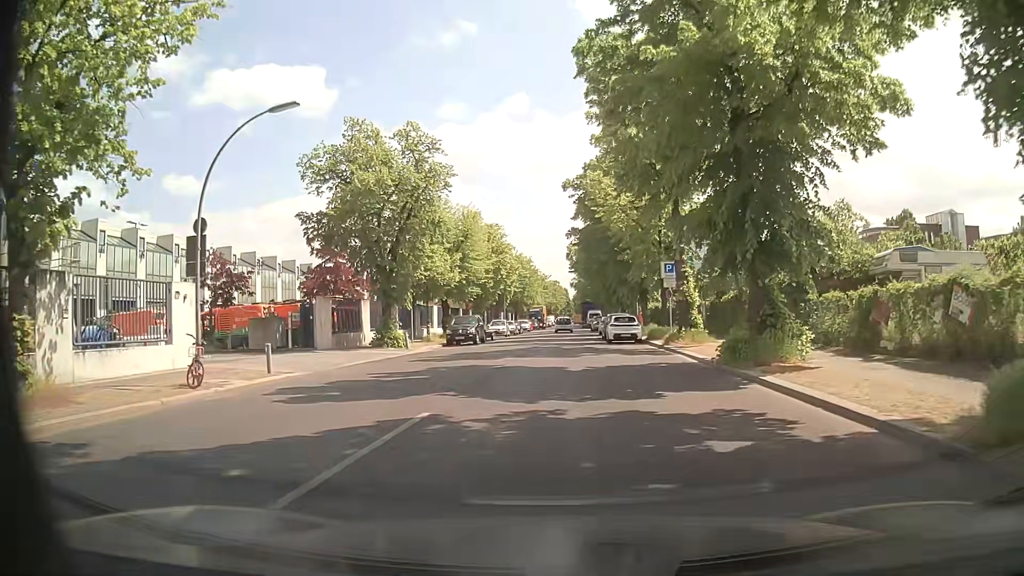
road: residential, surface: asphalt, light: Day
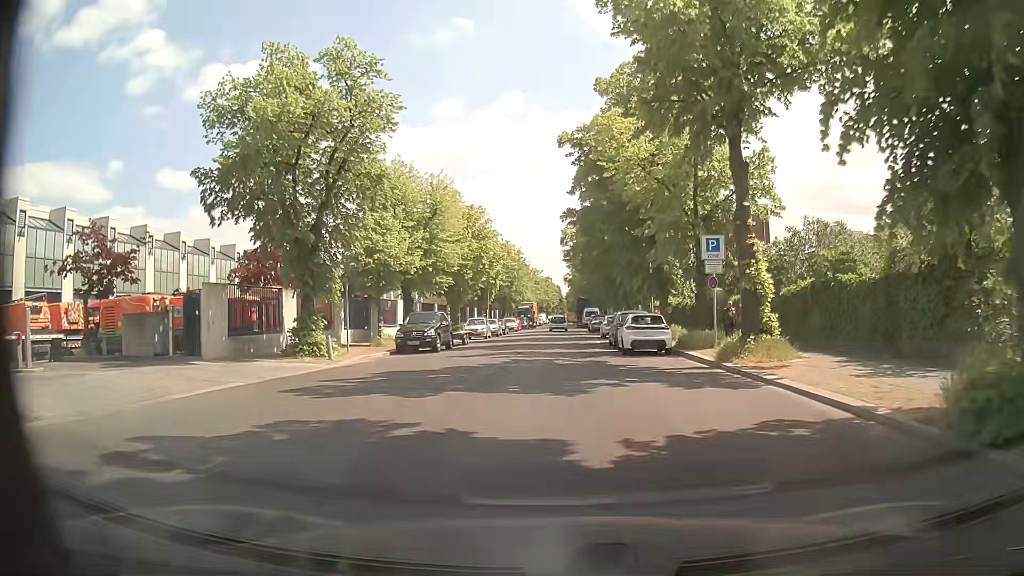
(0.0, +10.8) m; +1°
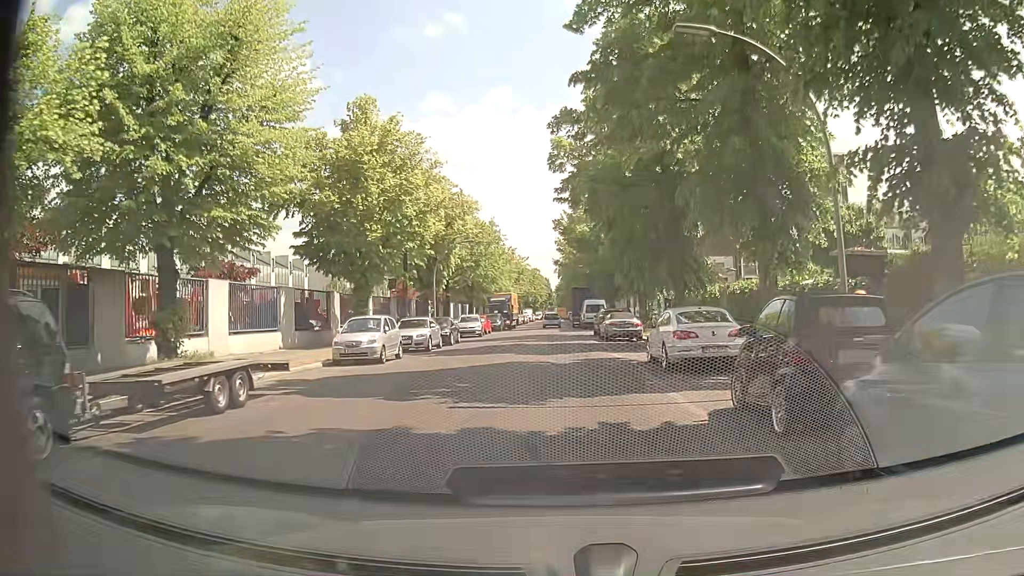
(+0.1, +25.7) m; 0°
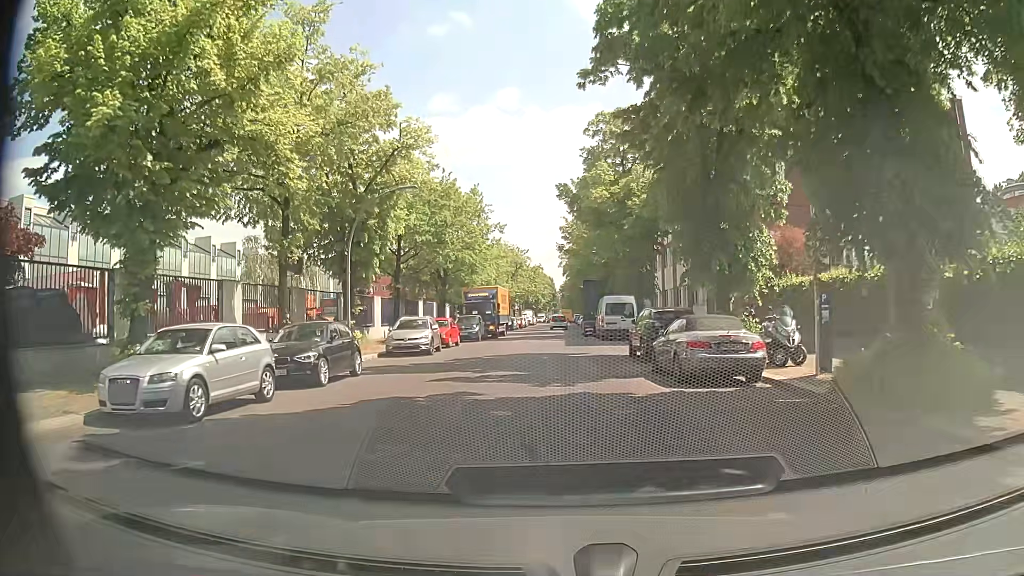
(+0.1, +19.0) m; 0°
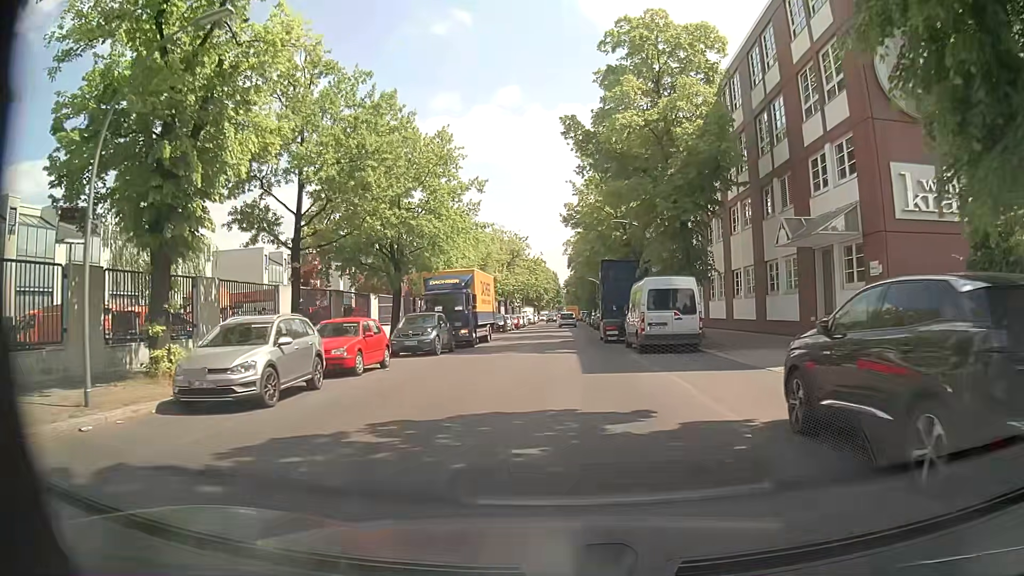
(0.0, +15.5) m; -1°
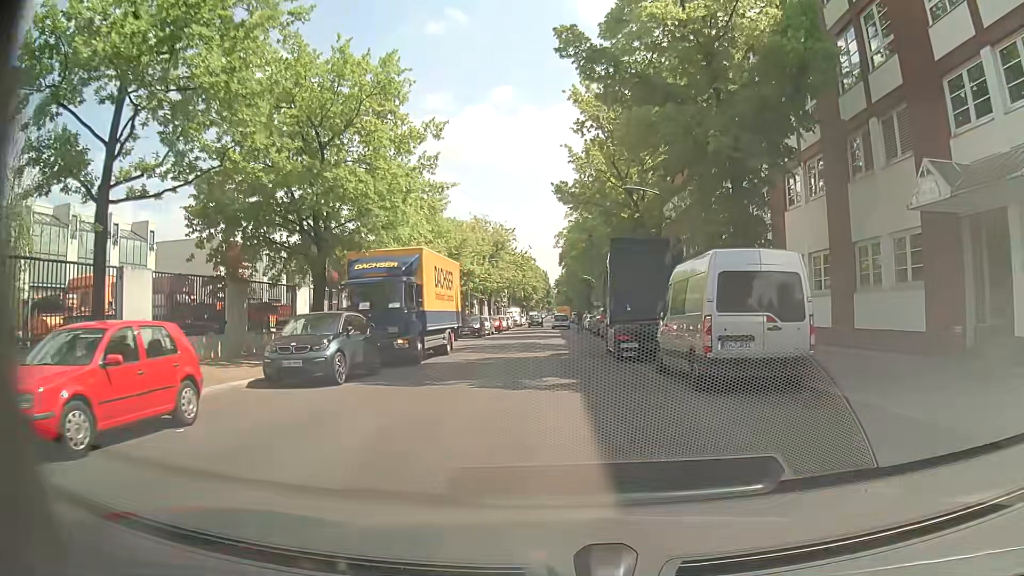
(+0.2, +10.3) m; +1°
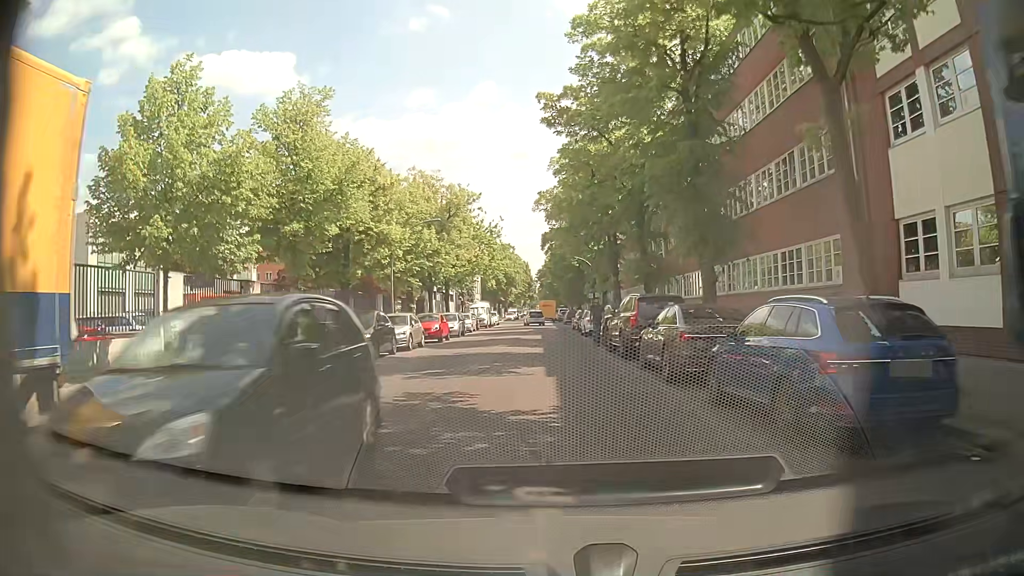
(+0.3, +22.9) m; +3°
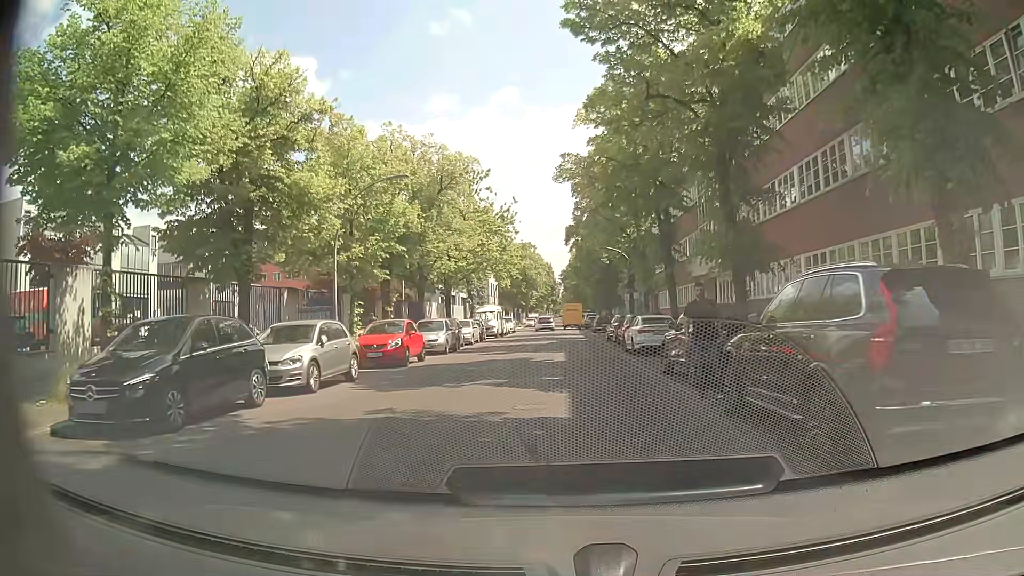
(-0.4, +12.7) m; -2°
(0, +10) (0, +20) (0, +30) (0, +40) (0, +50) (-1, +60) (-2, +70) (-3, +80) (-2, +90) (-1, +100) m
